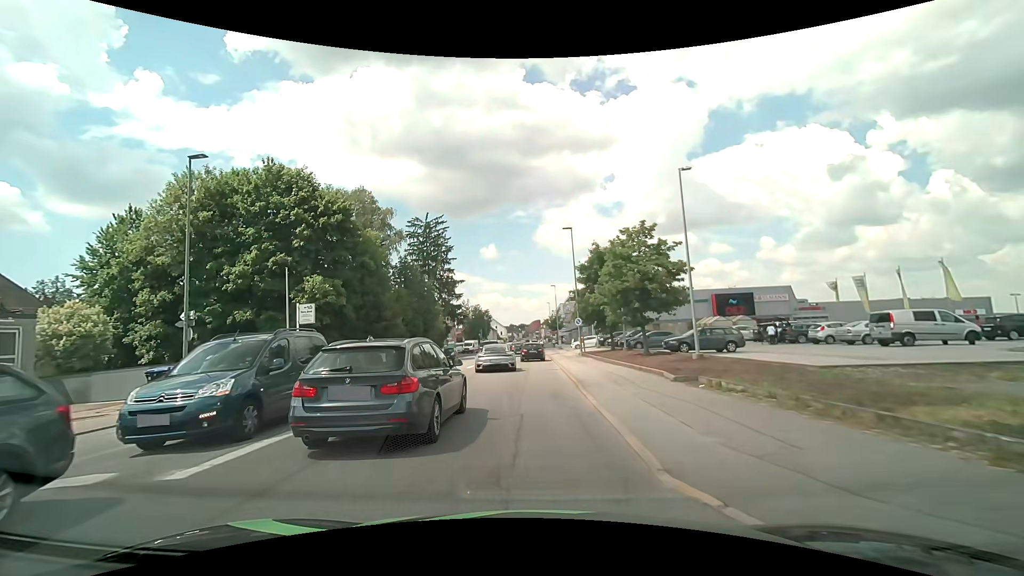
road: tertiary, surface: asphalt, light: Day
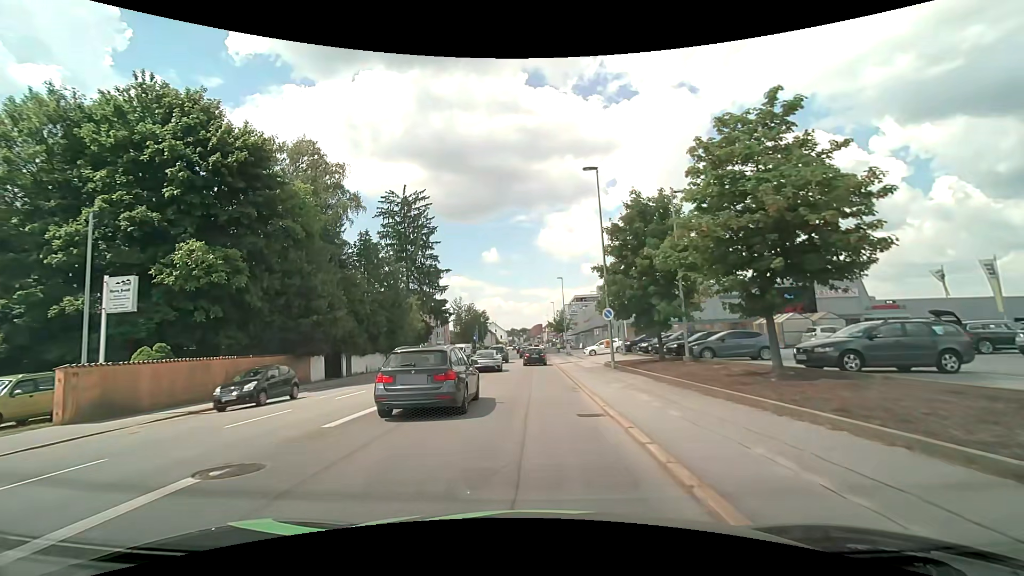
(-0.2, +14.6) m; -1°
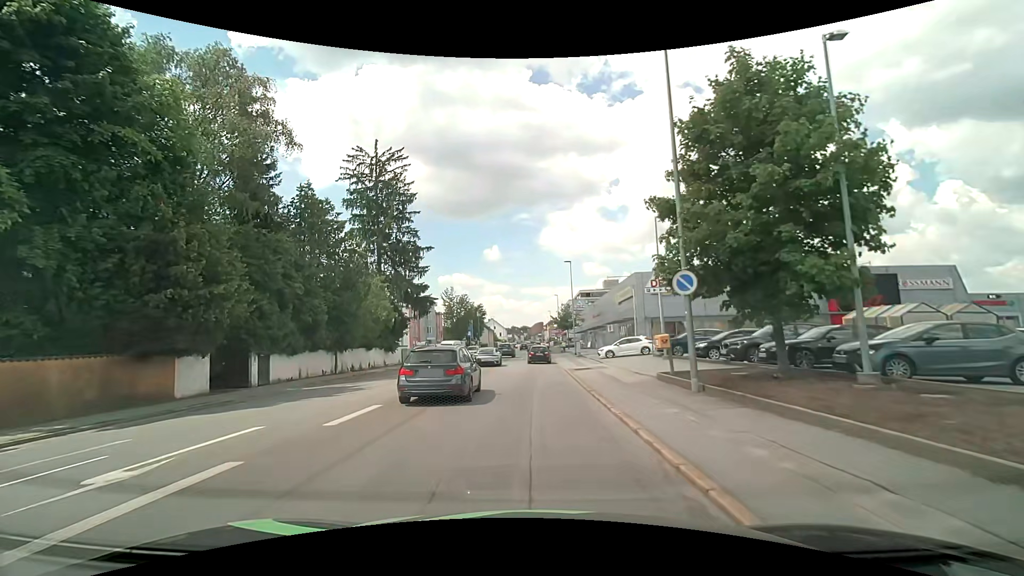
(0.0, +12.2) m; +1°
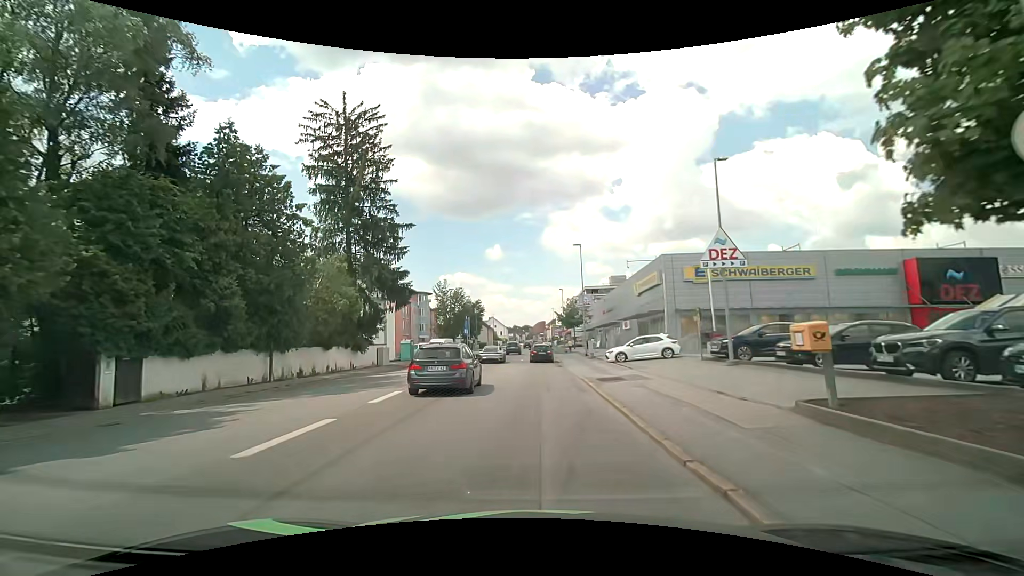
(-0.1, +9.0) m; -1°
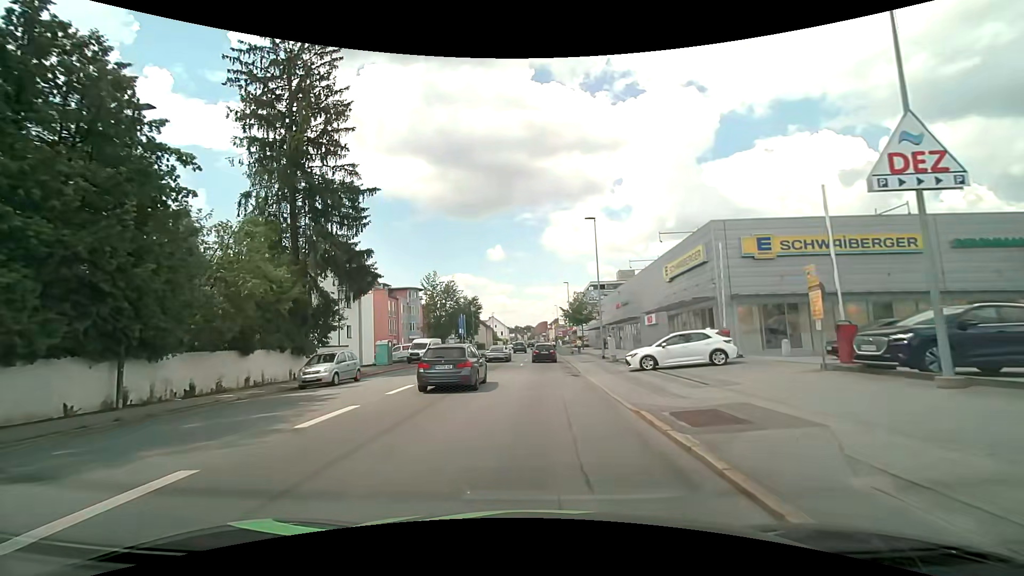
(0.0, +9.7) m; 0°
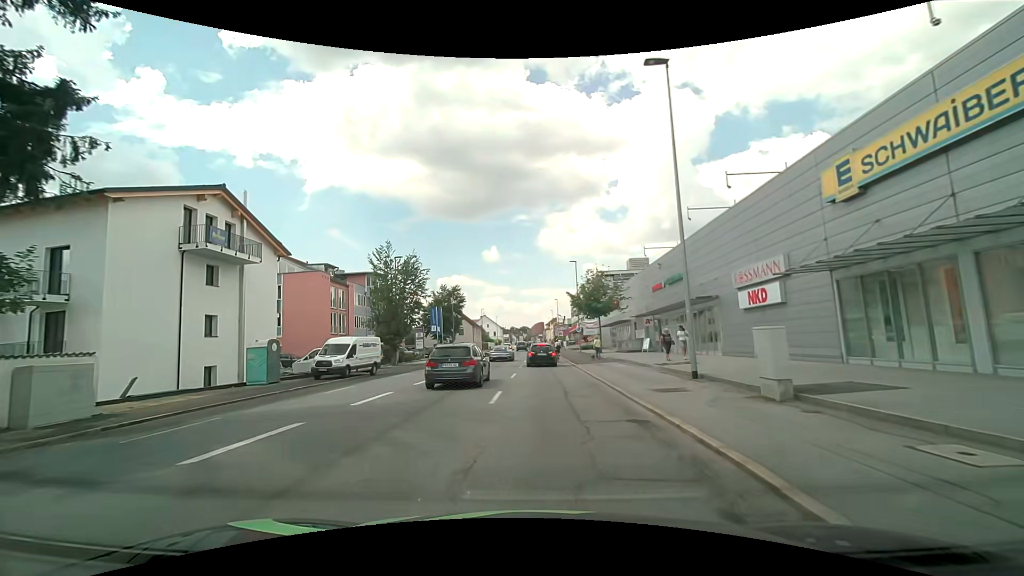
(0.0, +20.7) m; +1°
(0, +10) (0, +20) (-1, +30) (-2, +40) (-3, +50) (-3, +60) (-3, +70) (-3, +80) (-2, +90) (-2, +100) m
